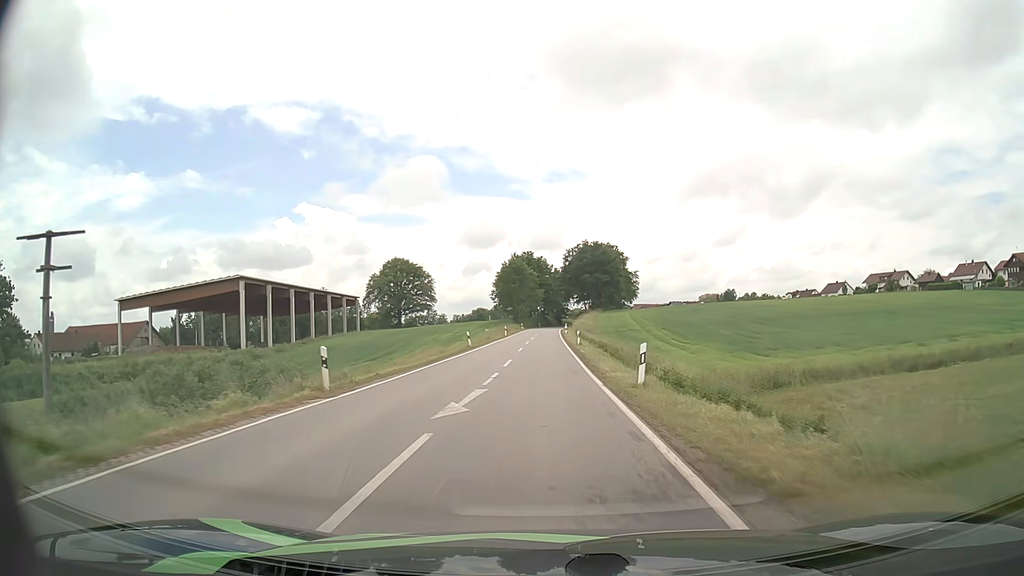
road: secondary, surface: asphalt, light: Day
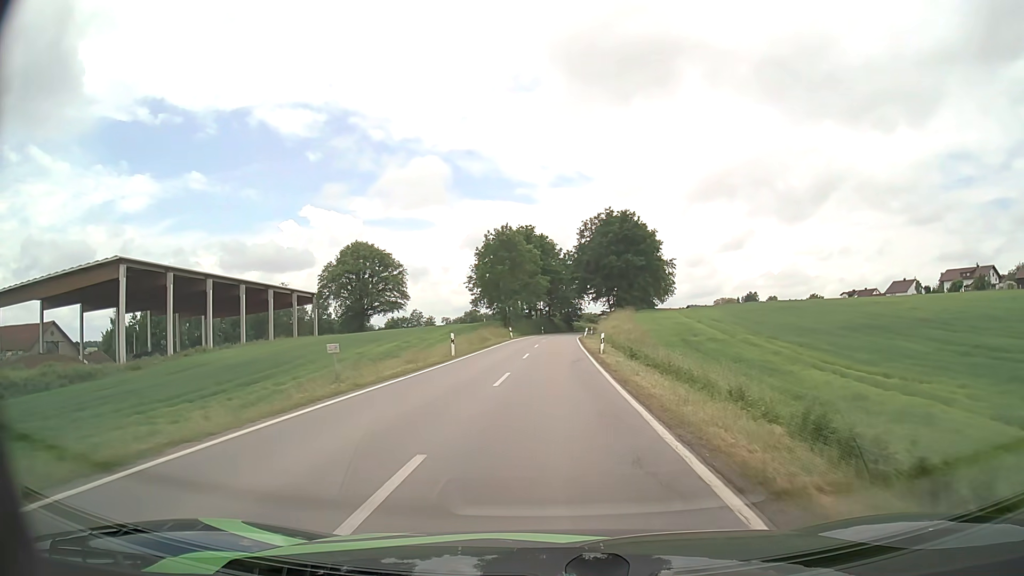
(-0.1, +45.5) m; 0°
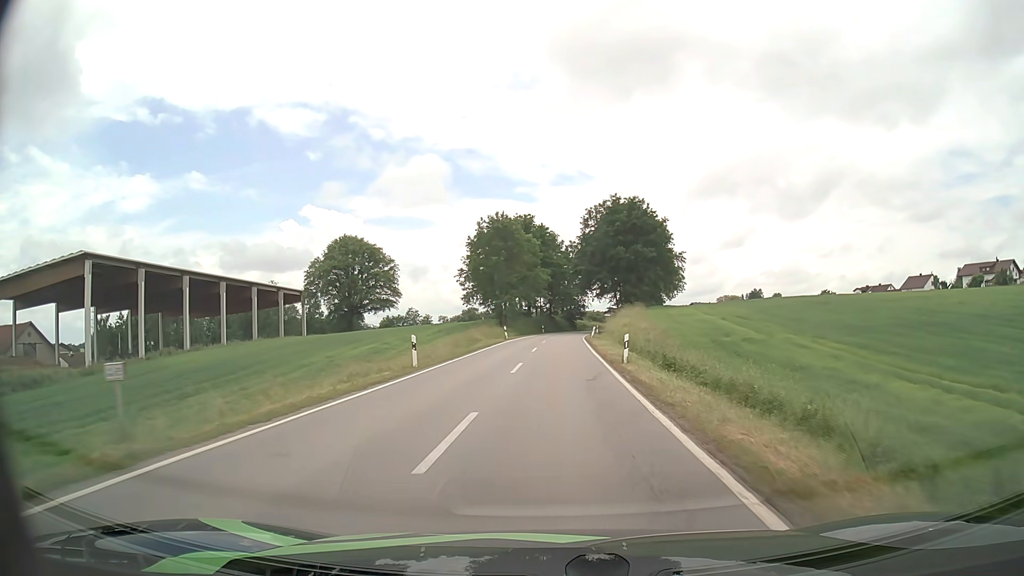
(0.0, +9.1) m; 0°
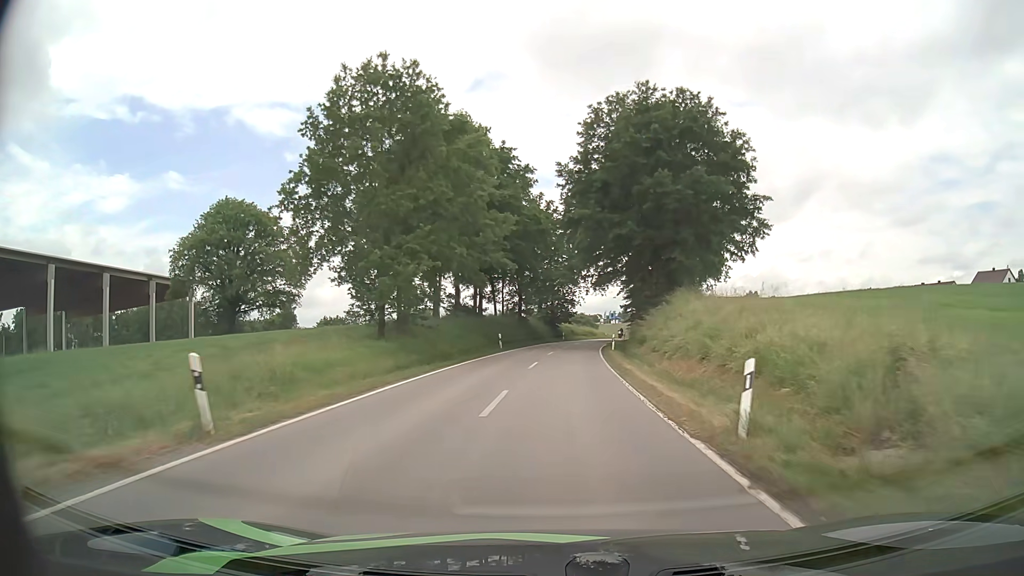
(+0.5, +45.6) m; +2°
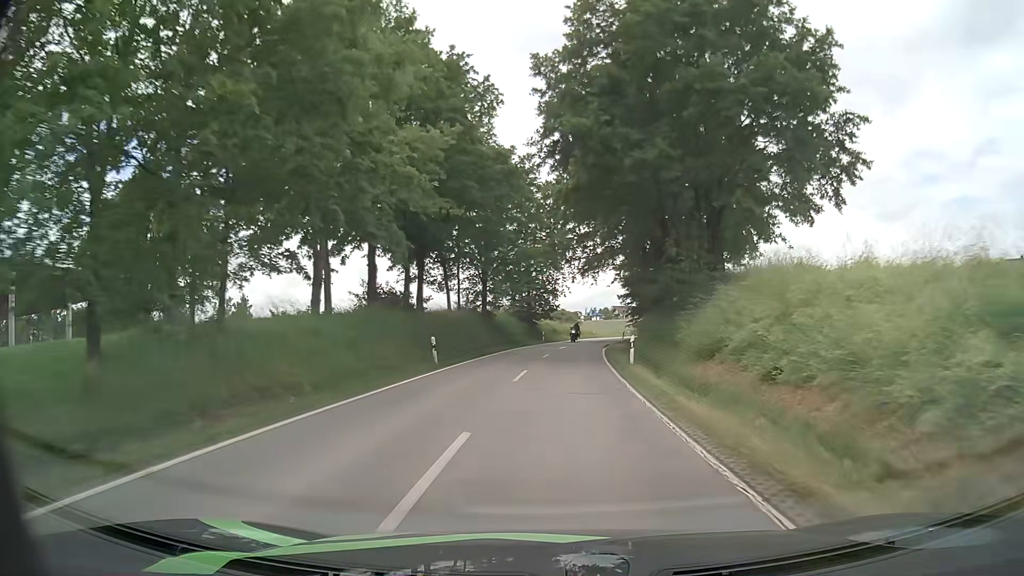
(+0.3, +18.1) m; +2°
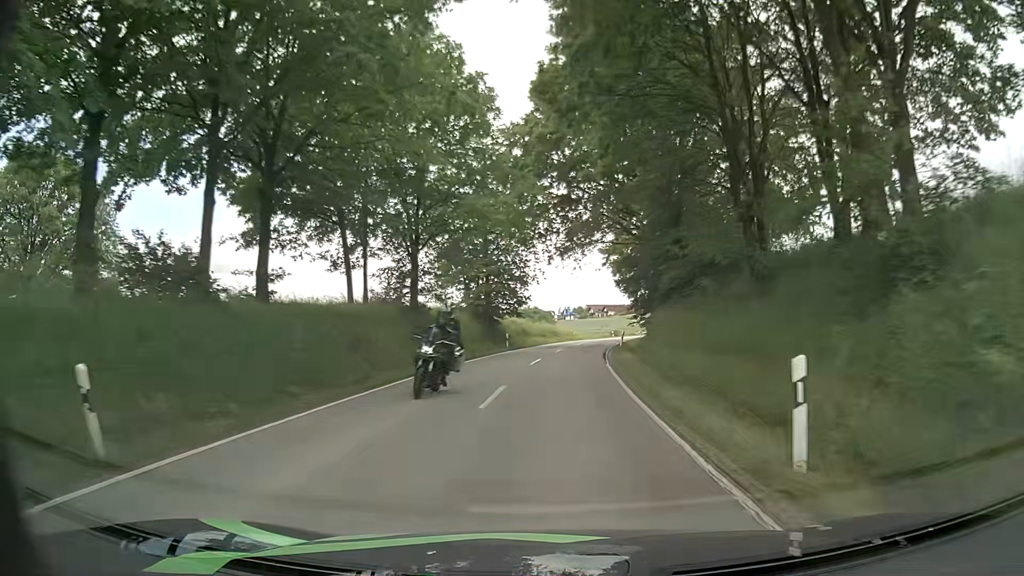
(+0.4, +18.1) m; +2°
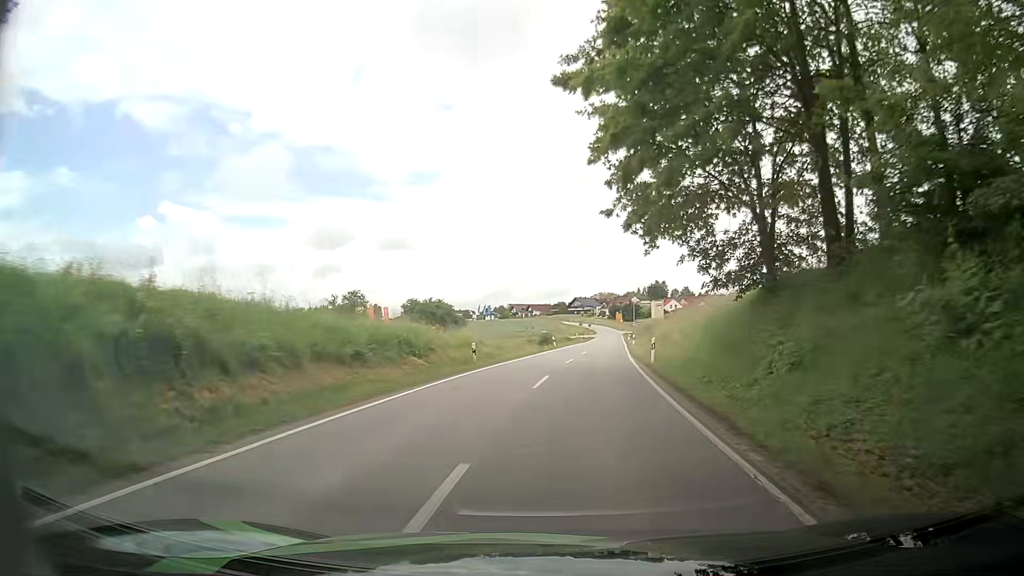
(+2.7, +45.4) m; +8°
